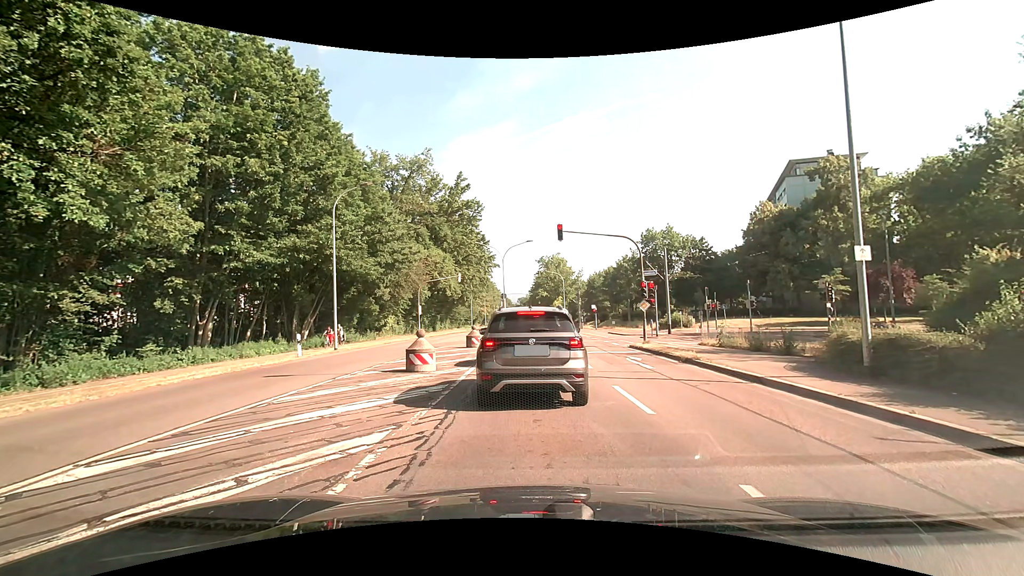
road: secondary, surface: asphalt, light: Day
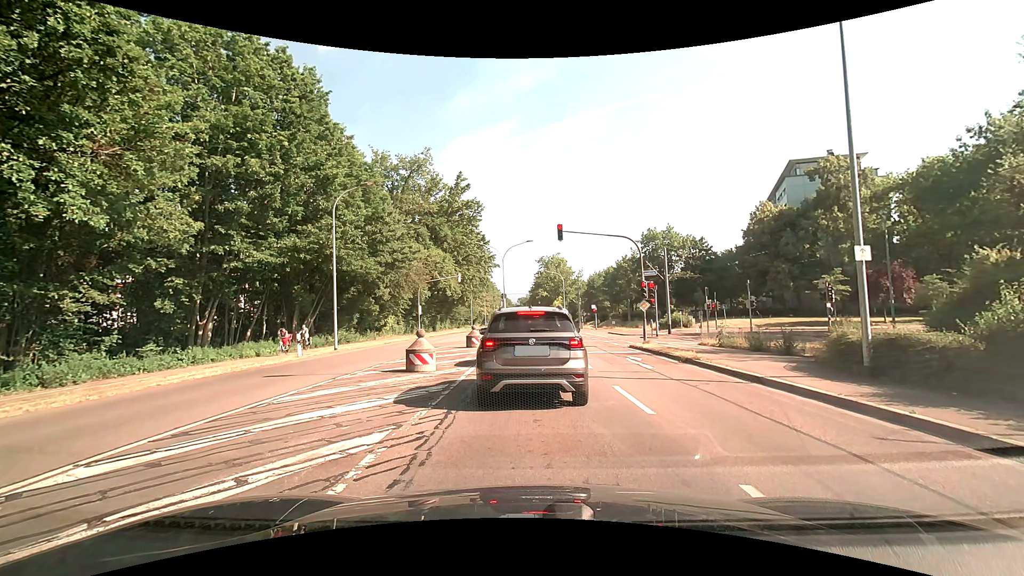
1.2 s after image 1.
(0.0, 0.0) m; 0°
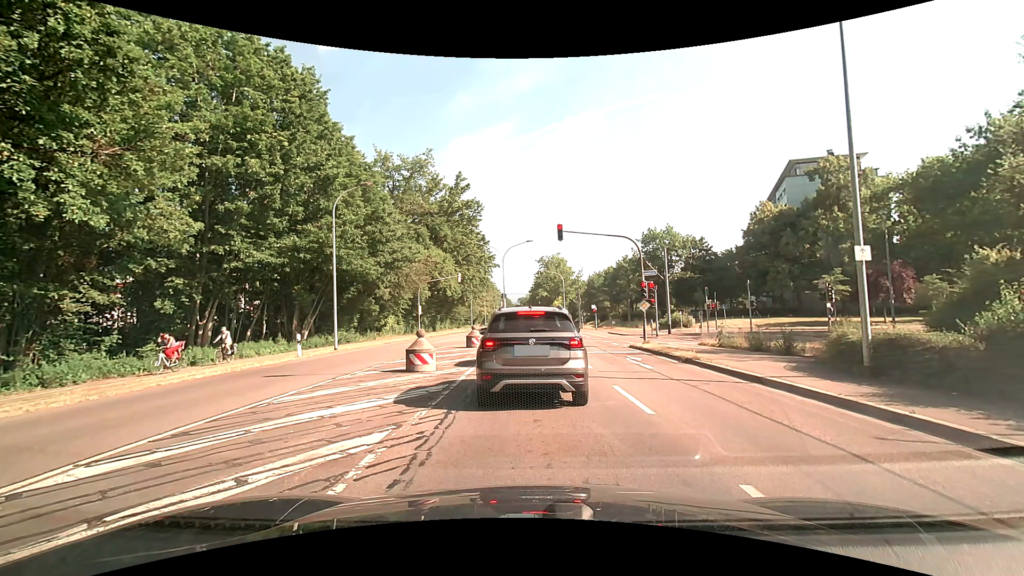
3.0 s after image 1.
(0.0, 0.0) m; 0°
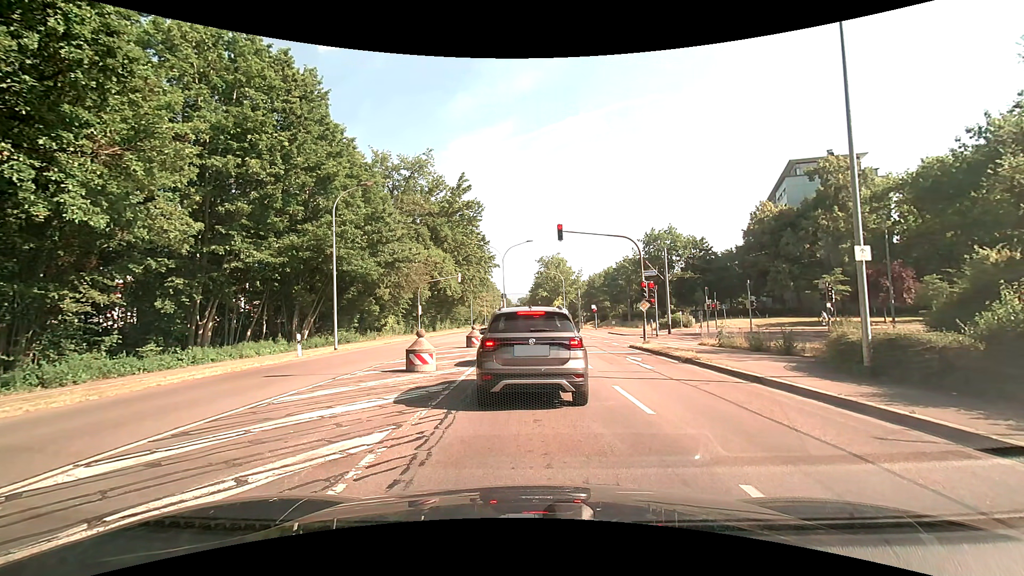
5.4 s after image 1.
(0.0, 0.0) m; 0°
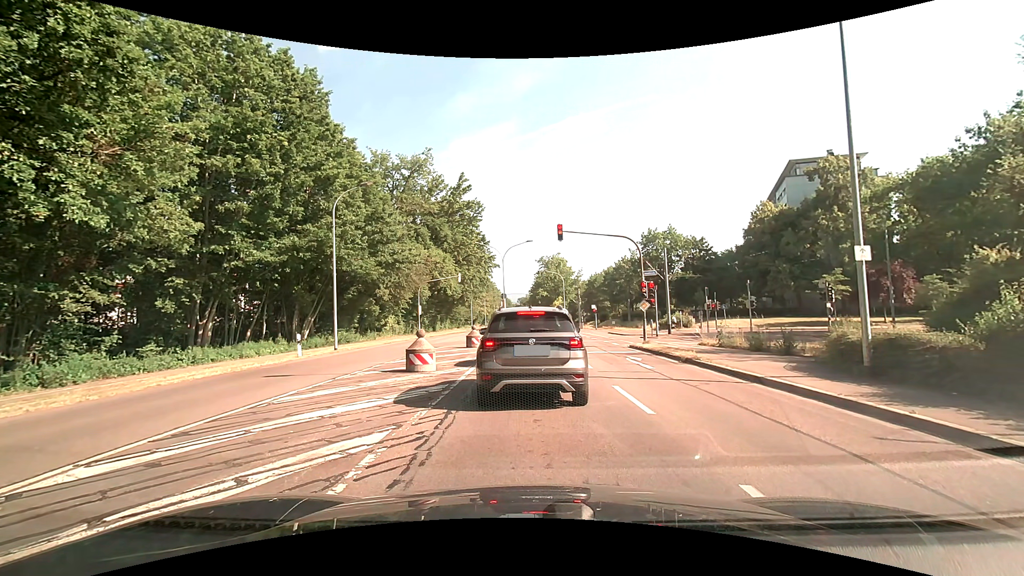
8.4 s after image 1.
(0.0, 0.0) m; 0°
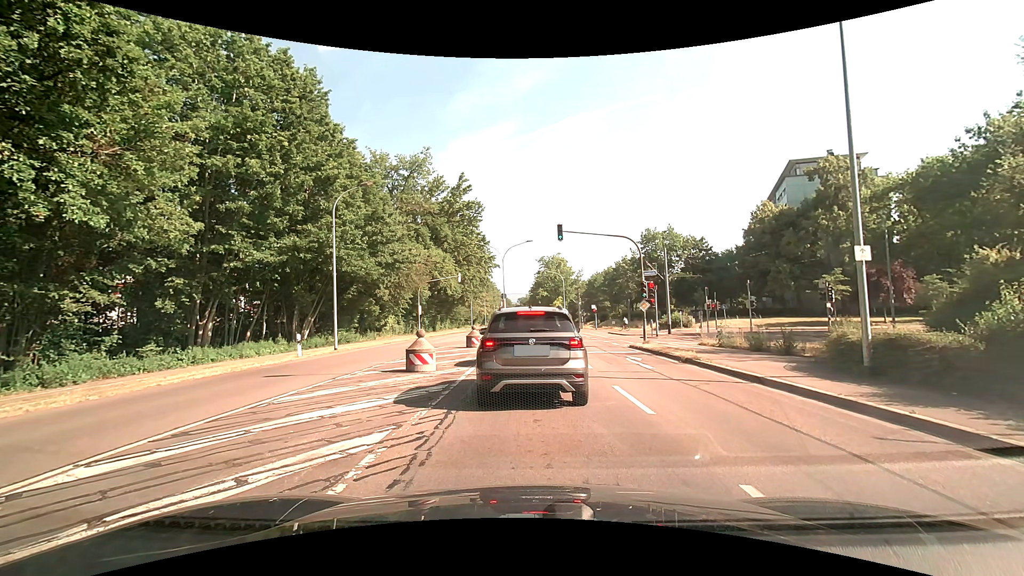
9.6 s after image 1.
(0.0, 0.0) m; 0°
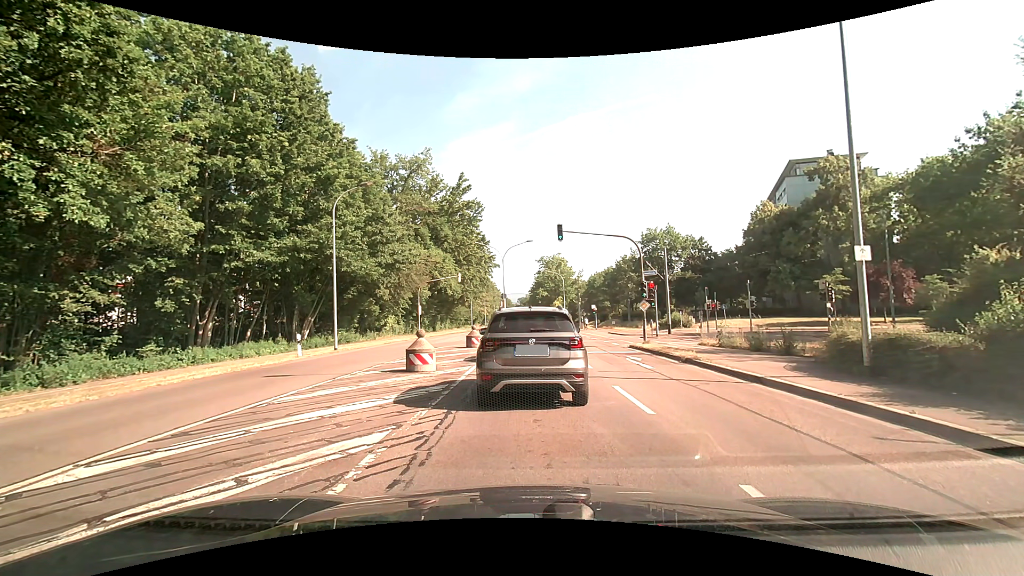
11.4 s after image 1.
(0.0, 0.0) m; 0°
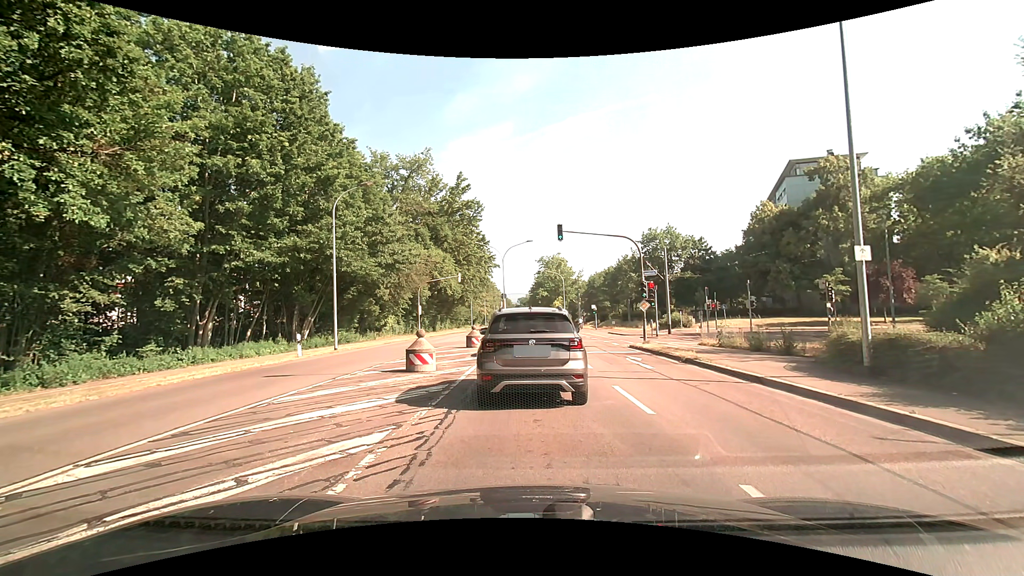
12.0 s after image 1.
(0.0, 0.0) m; 0°
(0, +10) (0, +20) (-1, +30) (-1, +40) (-1, +50) (-1, +60) (-1, +70) (-1, +80) (0, +90) (0, +100) m
